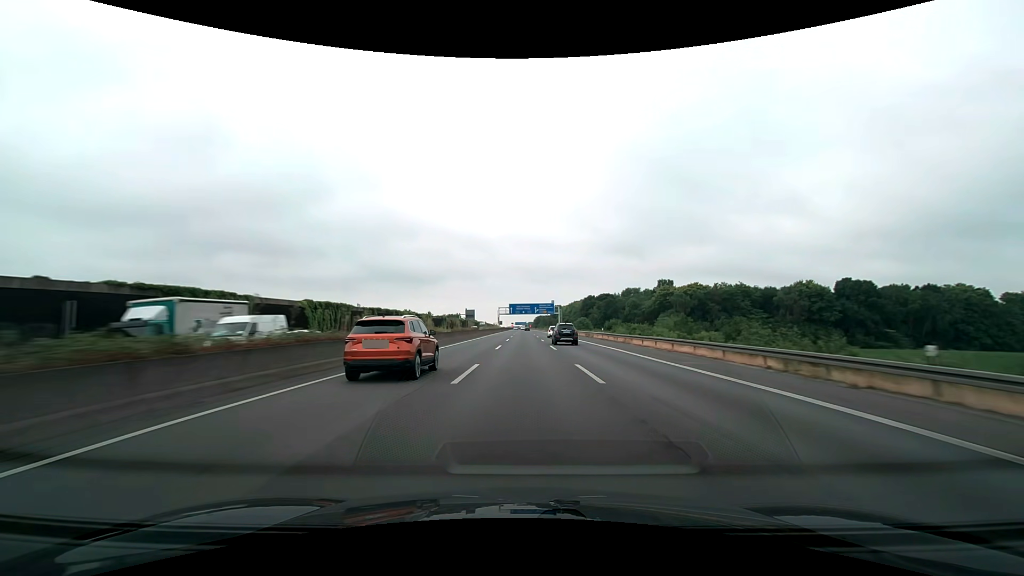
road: motorway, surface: asphalt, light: Day
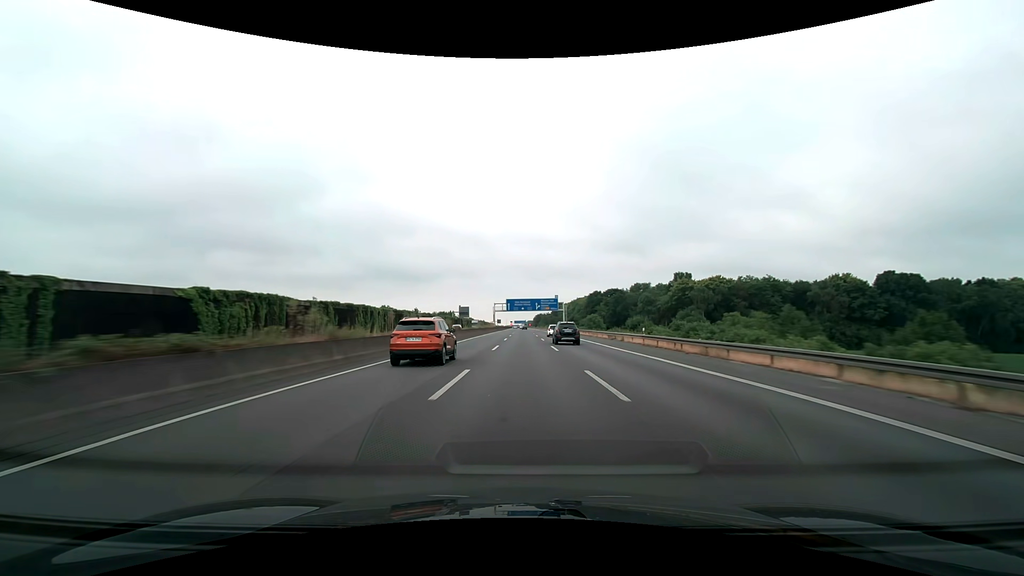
(0.0, +20.6) m; 0°
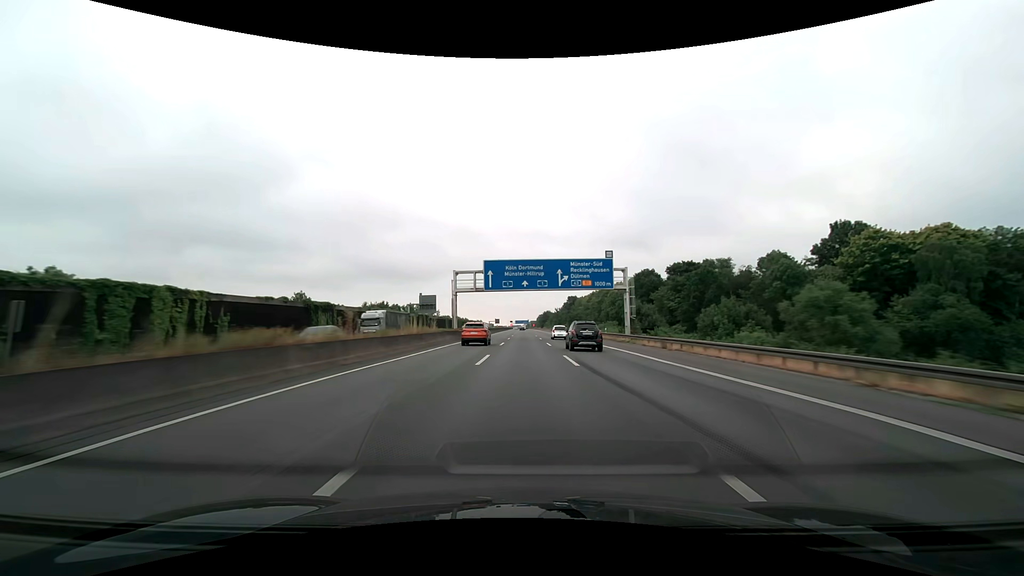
(-0.1, +82.4) m; 0°
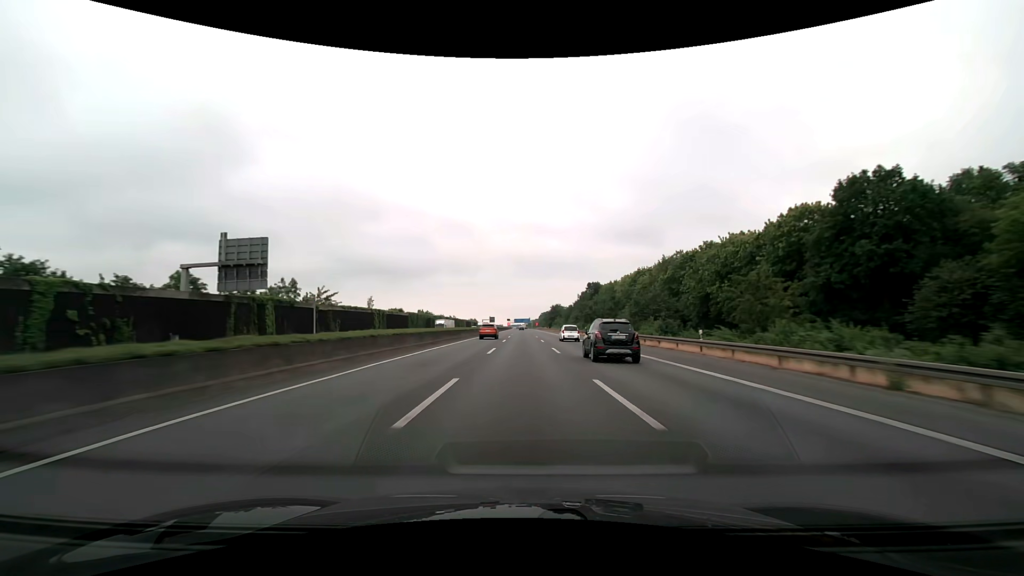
(0.0, +82.5) m; 0°
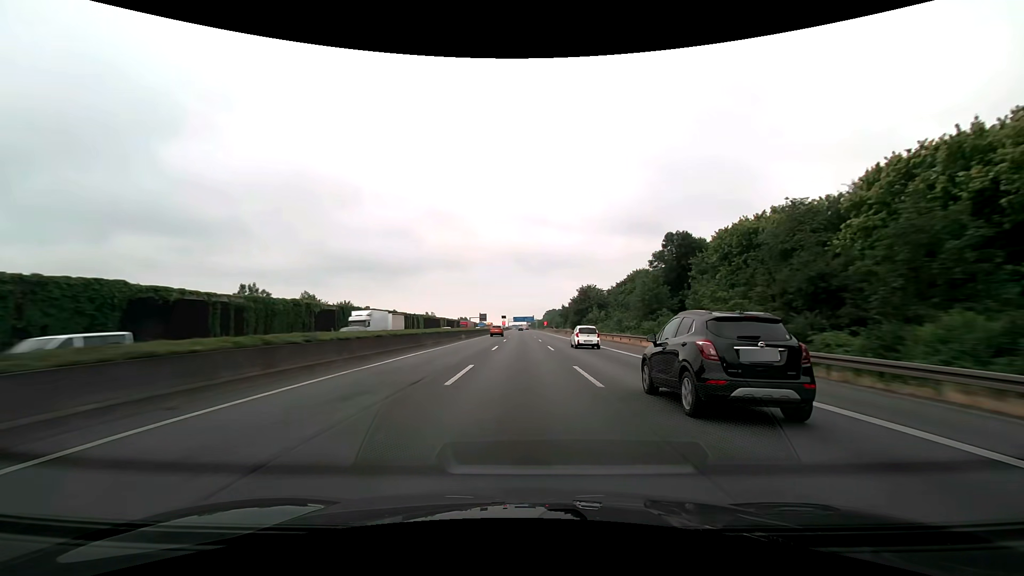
(-0.2, +103.2) m; 0°
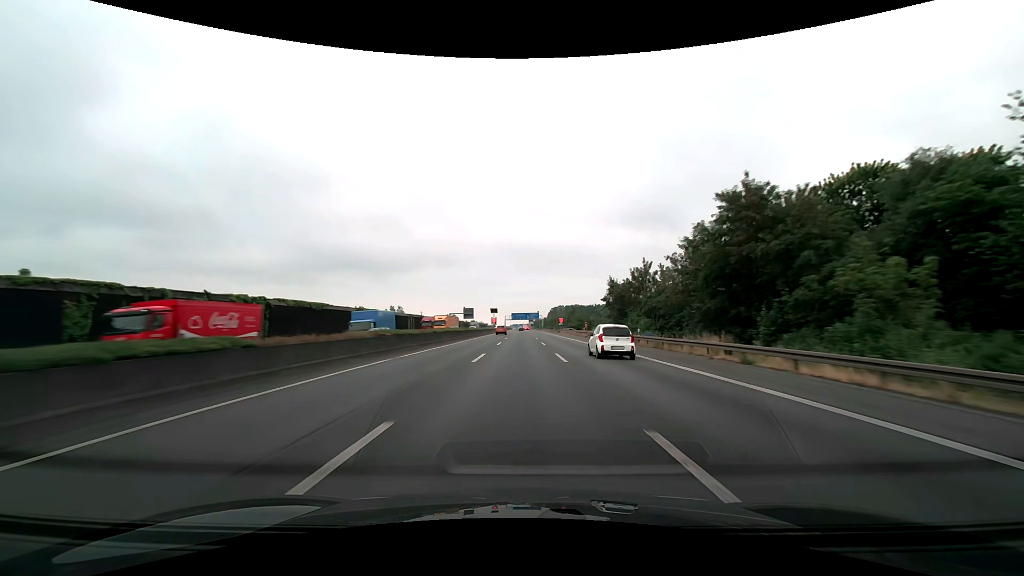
(-0.1, +82.7) m; 0°
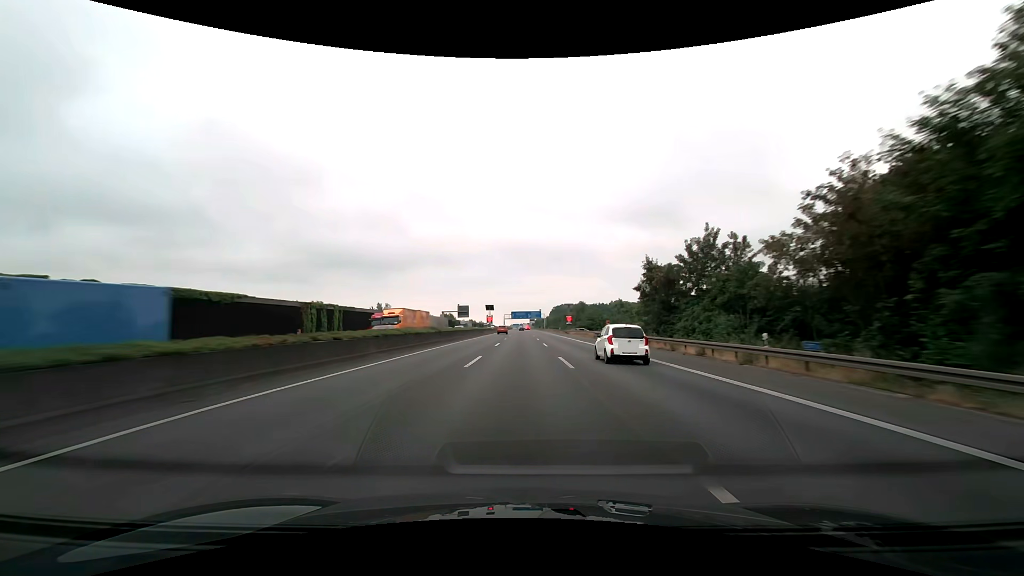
(0.0, +20.7) m; 0°
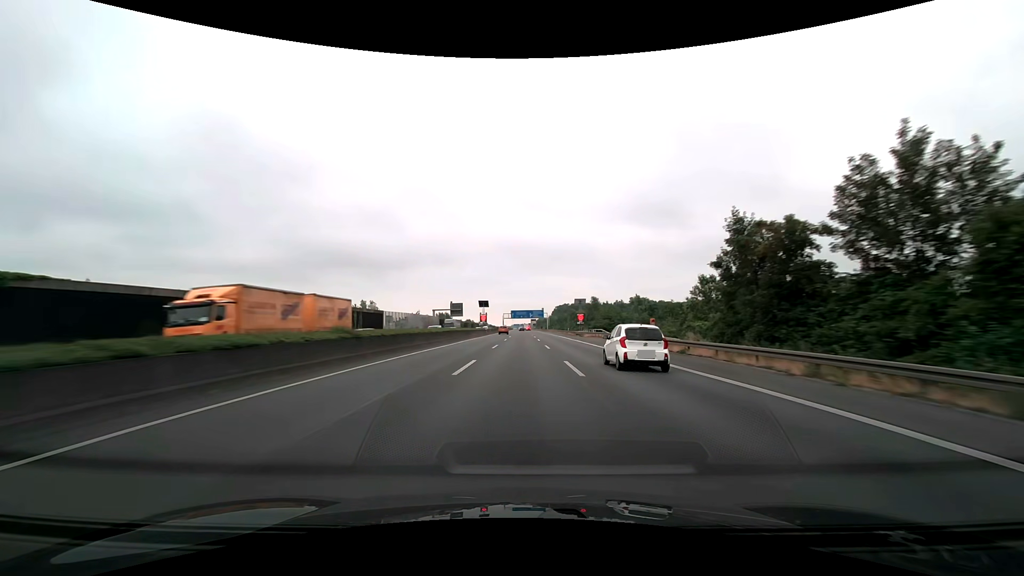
(0.0, +20.7) m; 0°
(0, +10) (0, +20) (0, +30) (0, +40) (0, +50) (0, +60) (0, +70) (0, +80) (0, +90) (0, +100) m
